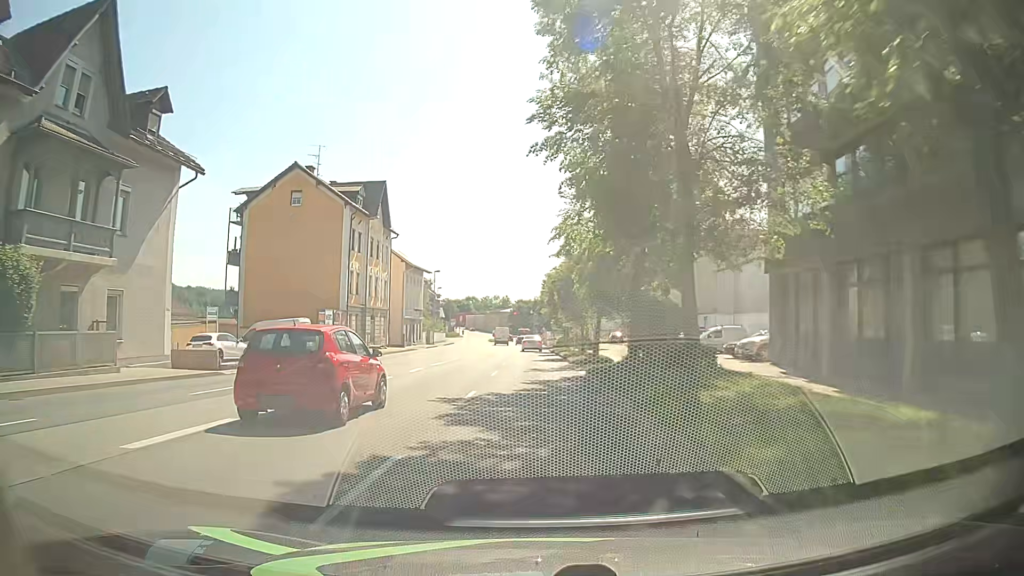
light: Day
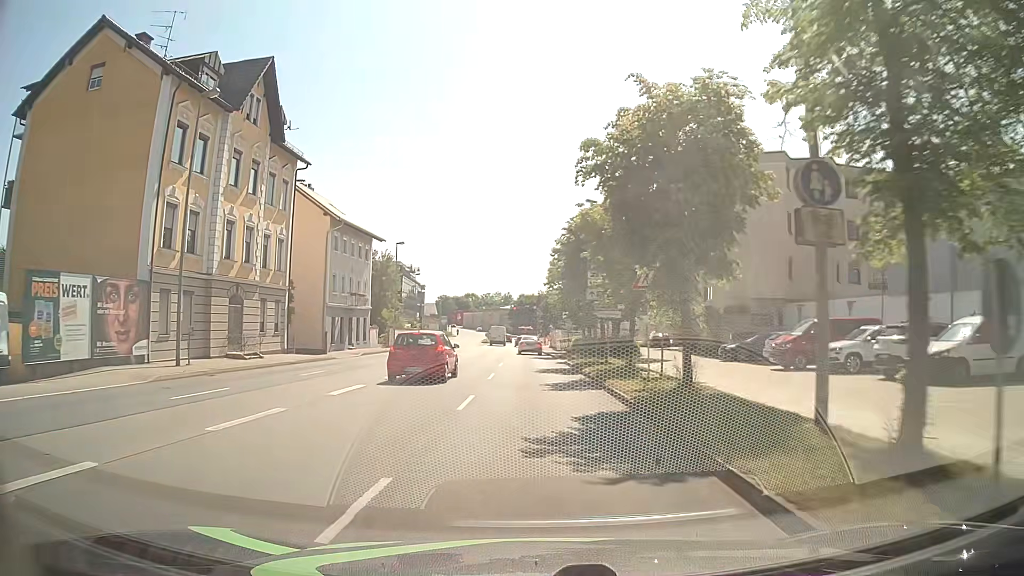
(-0.1, +28.0) m; 0°
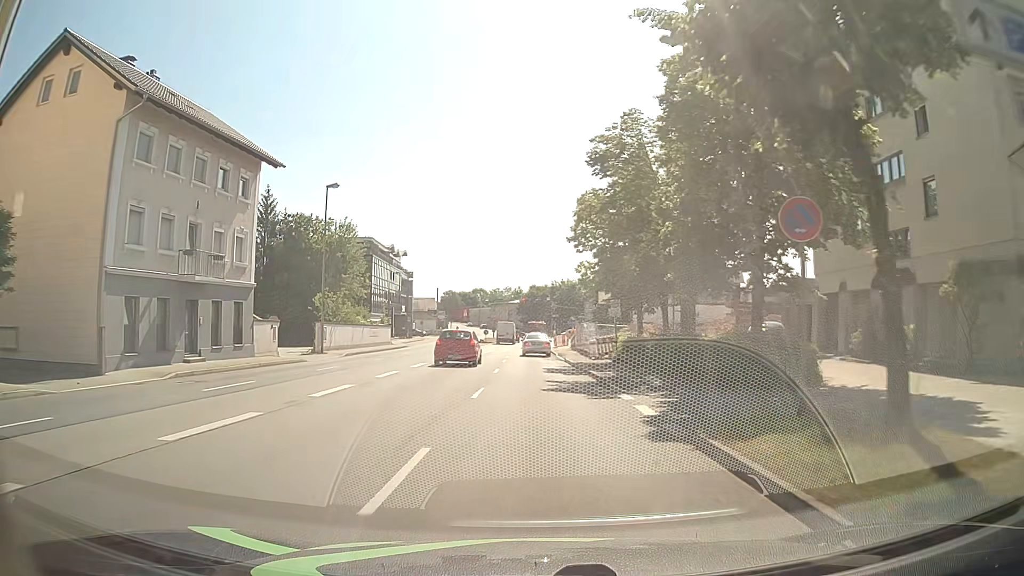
(-0.3, +25.4) m; -2°
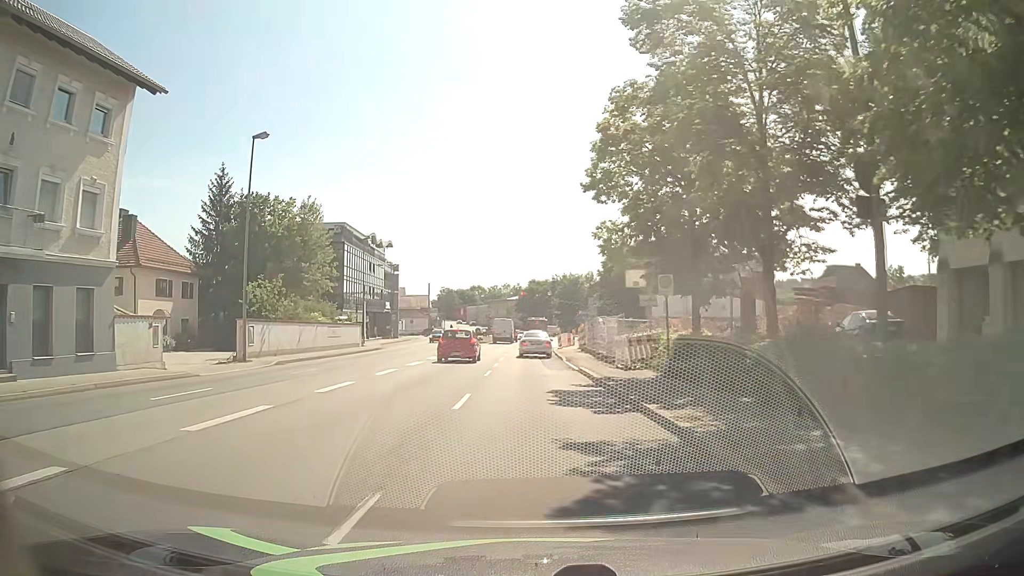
(+0.1, +11.1) m; +1°
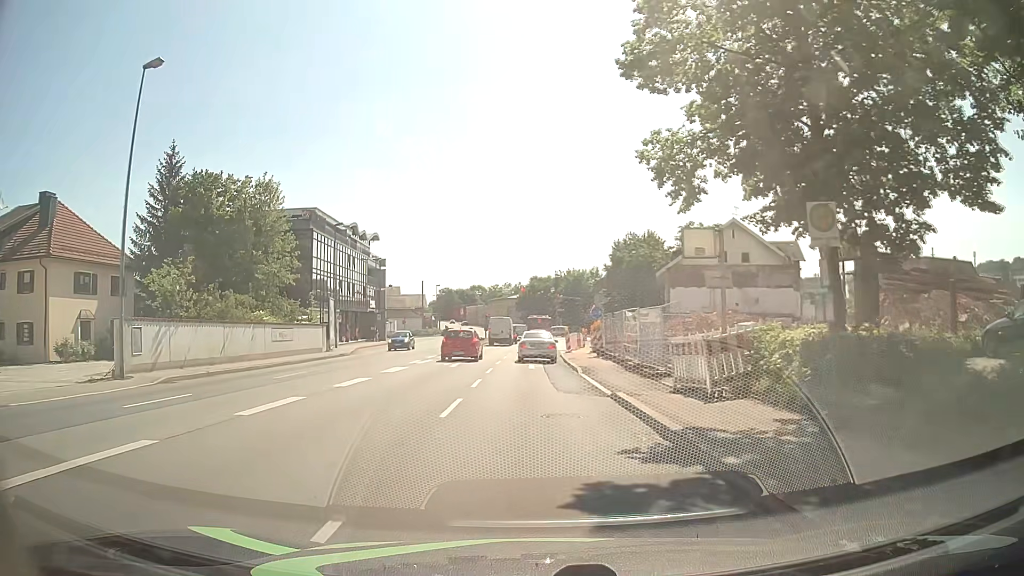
(-0.2, +9.8) m; 0°
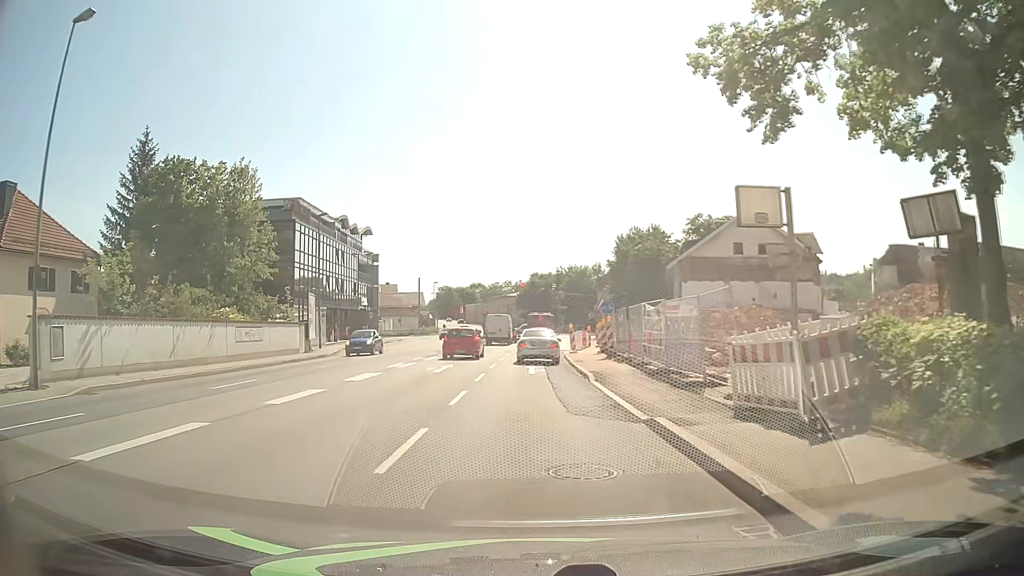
(0.0, +4.4) m; -1°
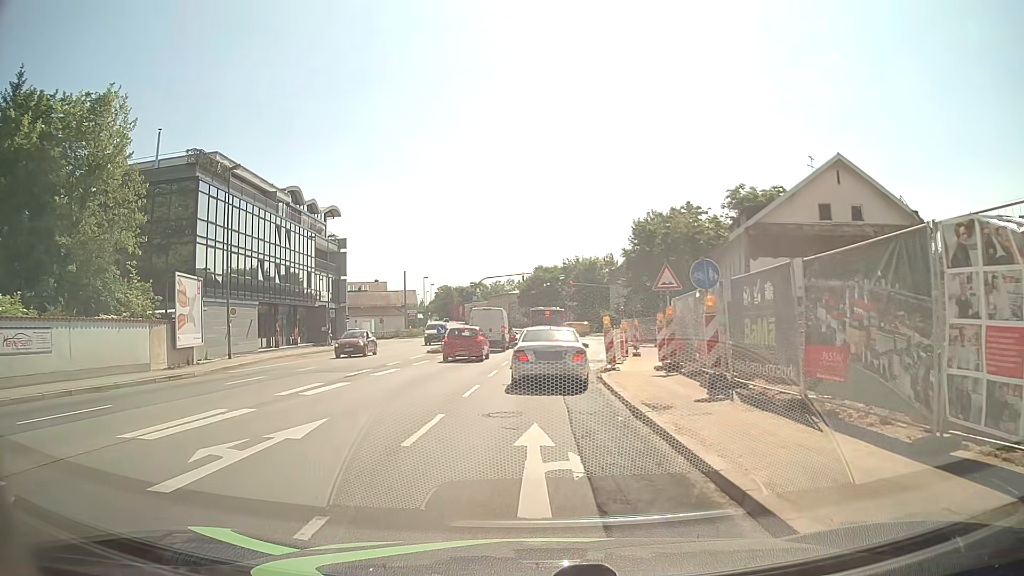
(0.0, +16.2) m; 0°
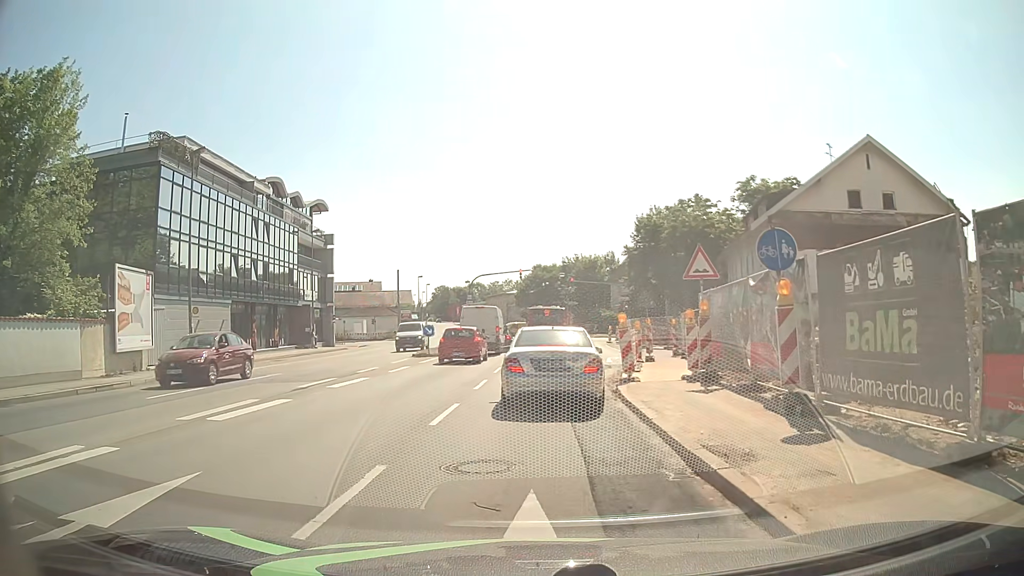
(0.0, +4.0) m; 0°
(0, +10) (0, +20) (+1, +30) (+3, +40) (+4, +50) (+4, +60) (+4, +70) (+7, +79) (+16, +82) (+26, +81) m
